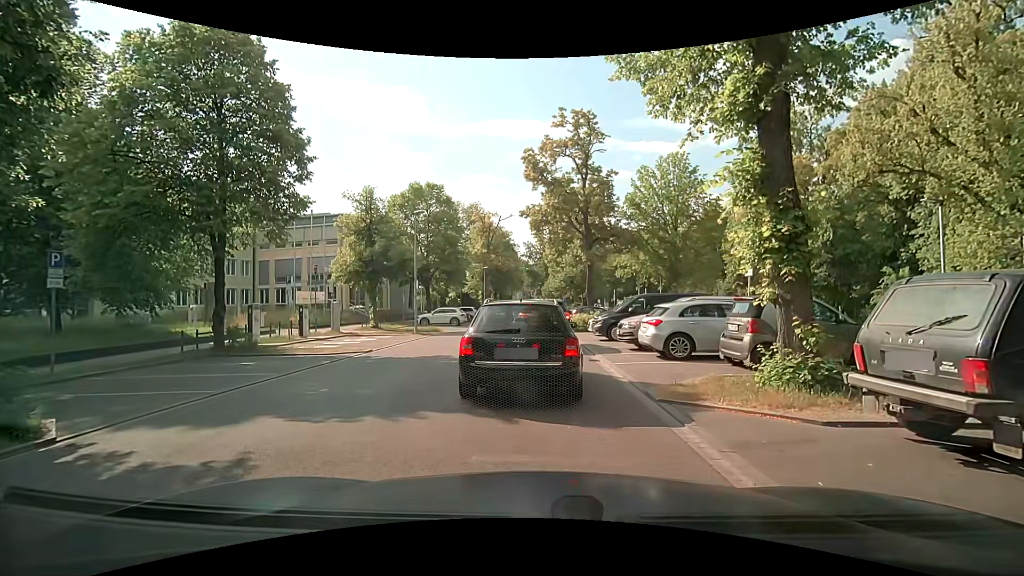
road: residential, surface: asphalt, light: Day
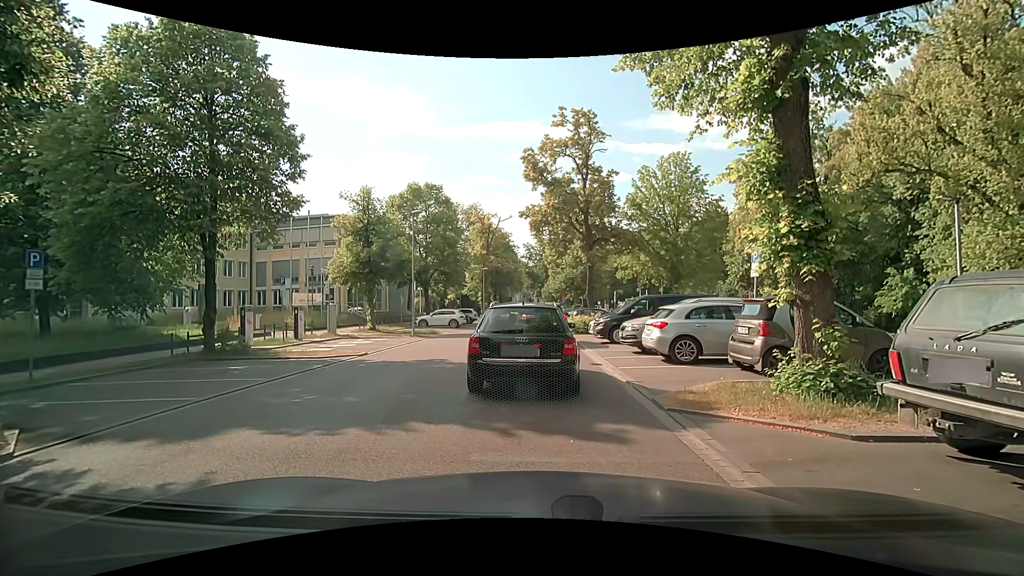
(0.0, +0.5) m; 0°
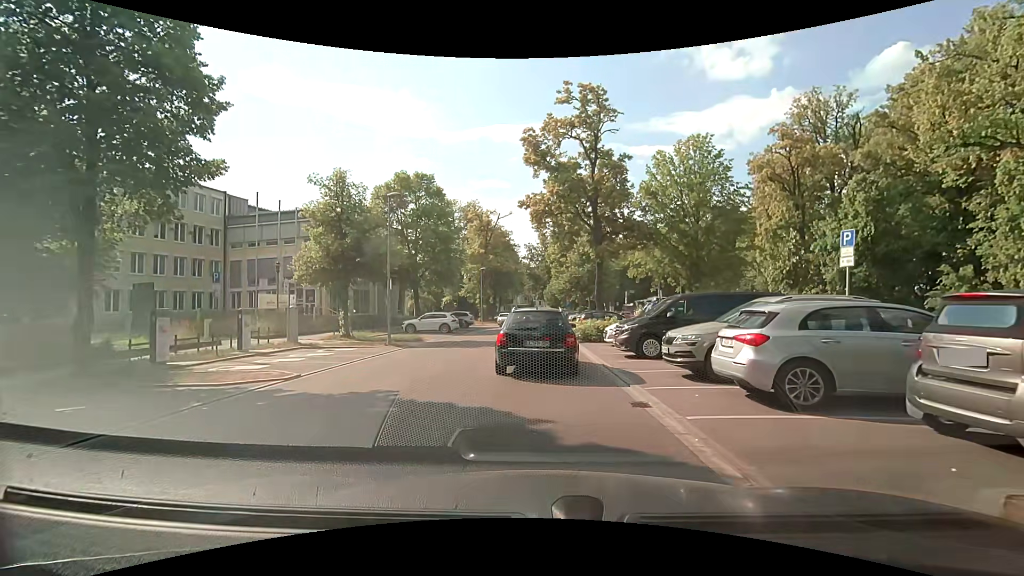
(-0.2, +5.5) m; -2°
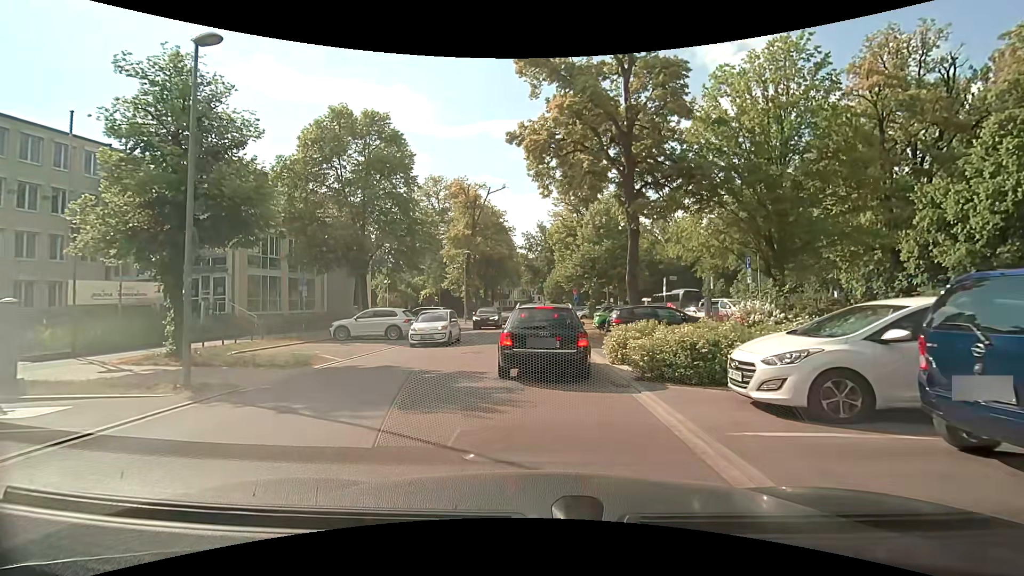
(0.0, +13.6) m; 0°
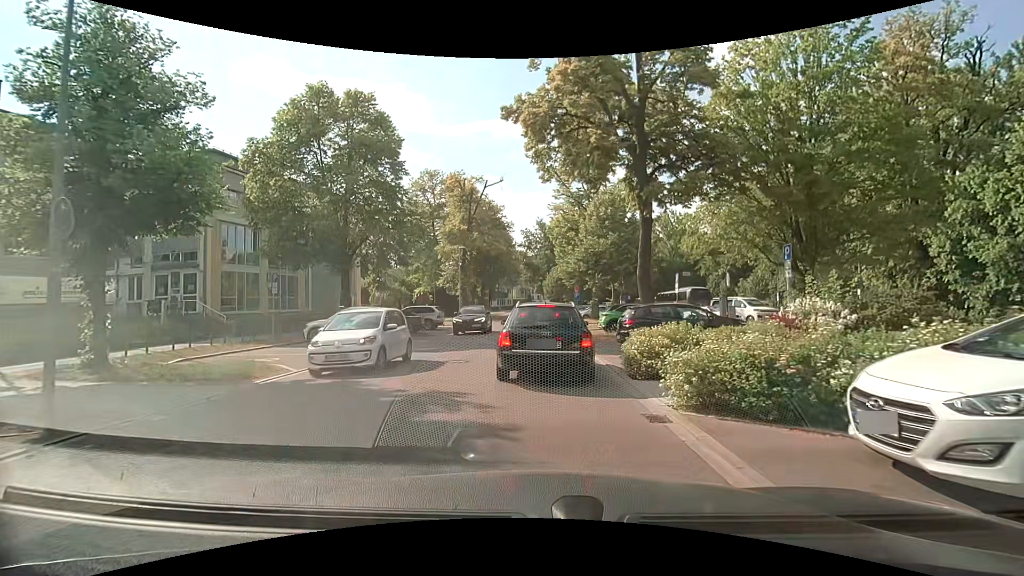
(0.0, +2.8) m; 0°
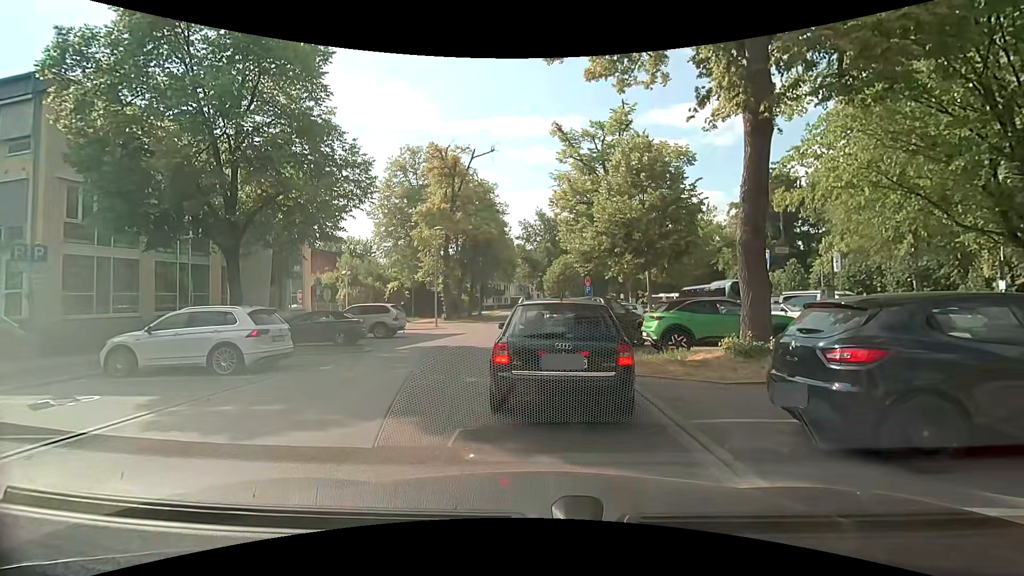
(+0.2, +10.3) m; +1°
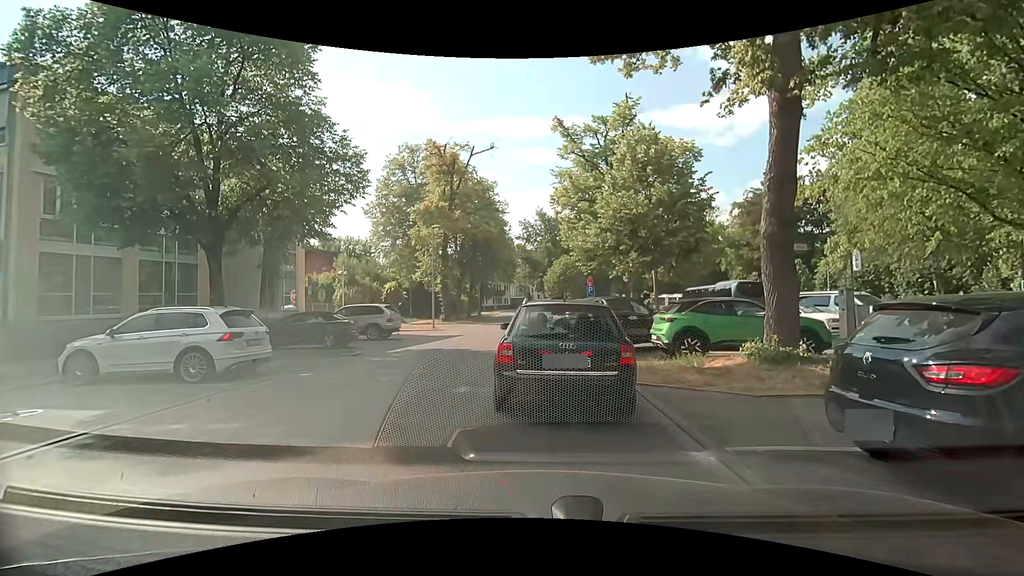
(0.0, +1.1) m; 0°
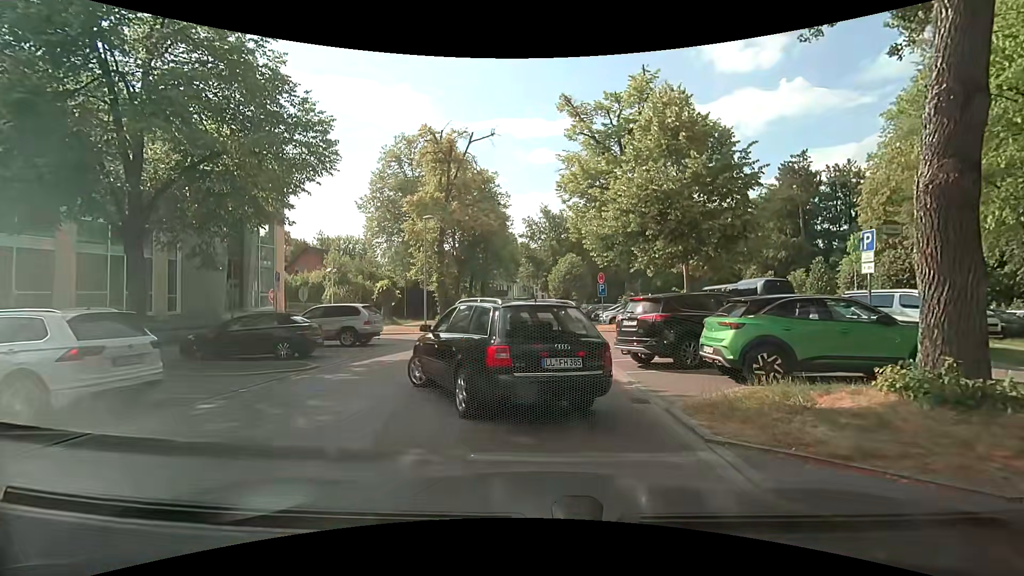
(0.0, +3.8) m; 0°
